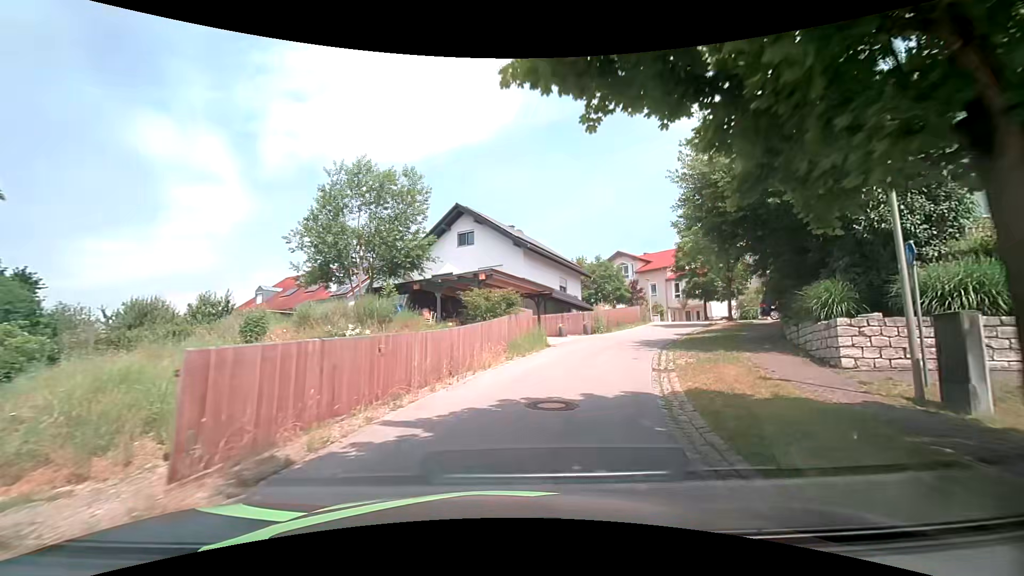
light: Day
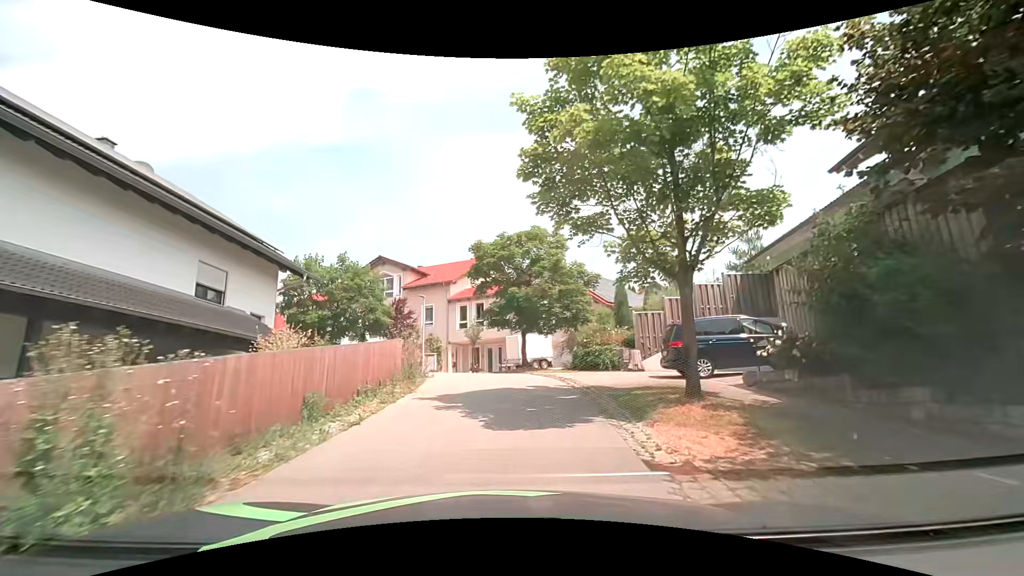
(+5.4, +20.9) m; +28°
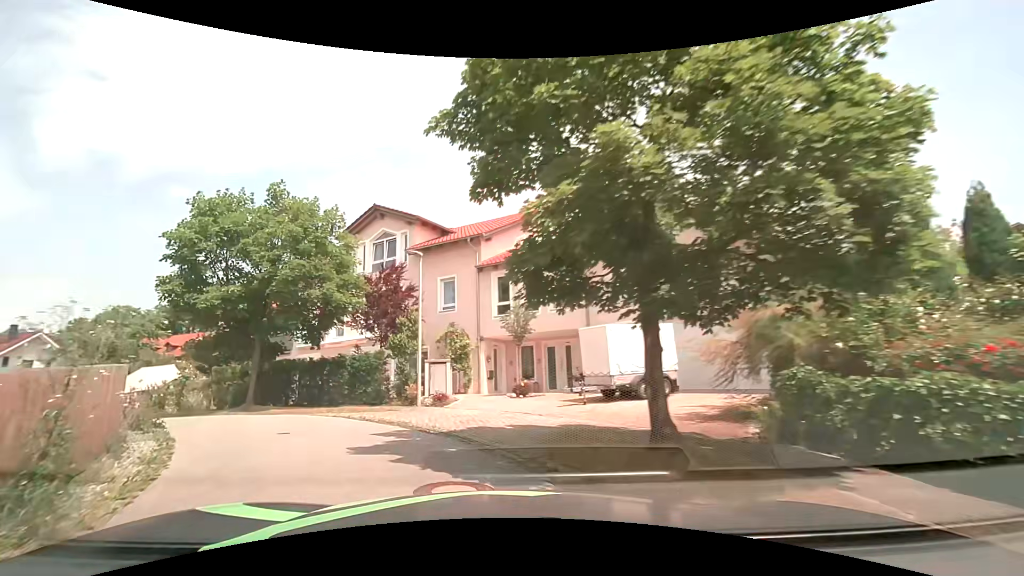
(+0.2, +16.1) m; -6°
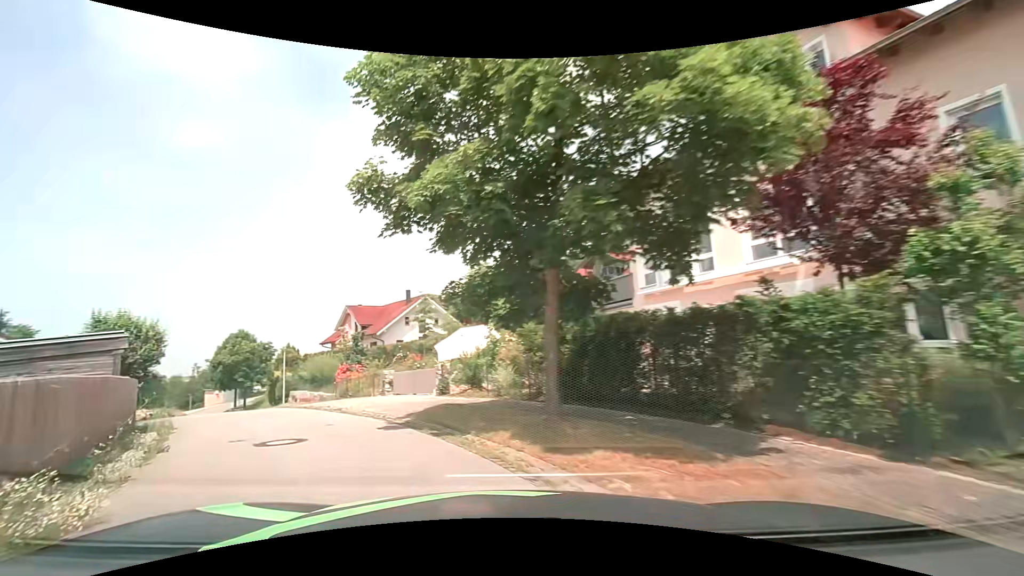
(-3.5, +11.8) m; -37°
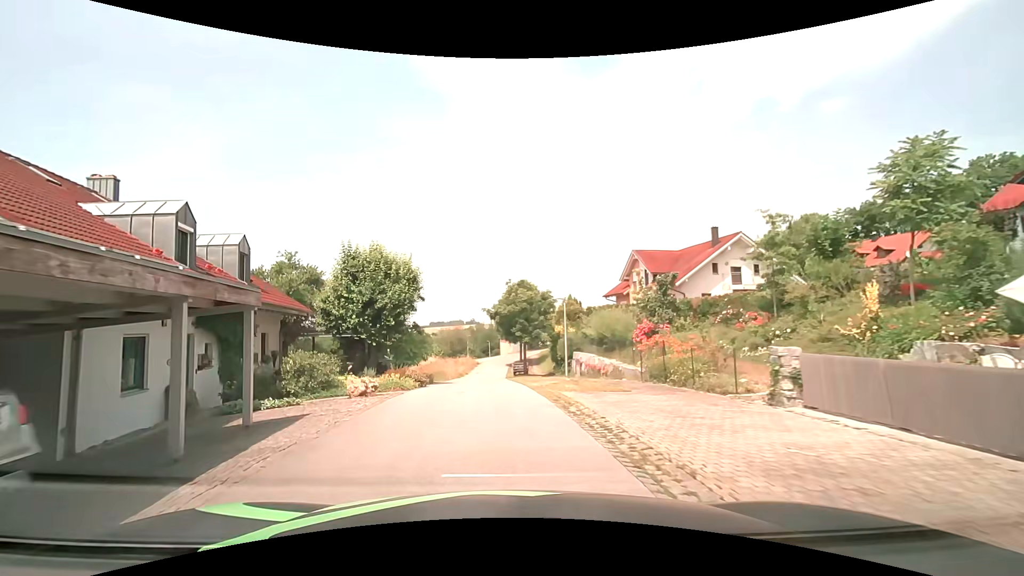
(-4.4, +12.2) m; -34°
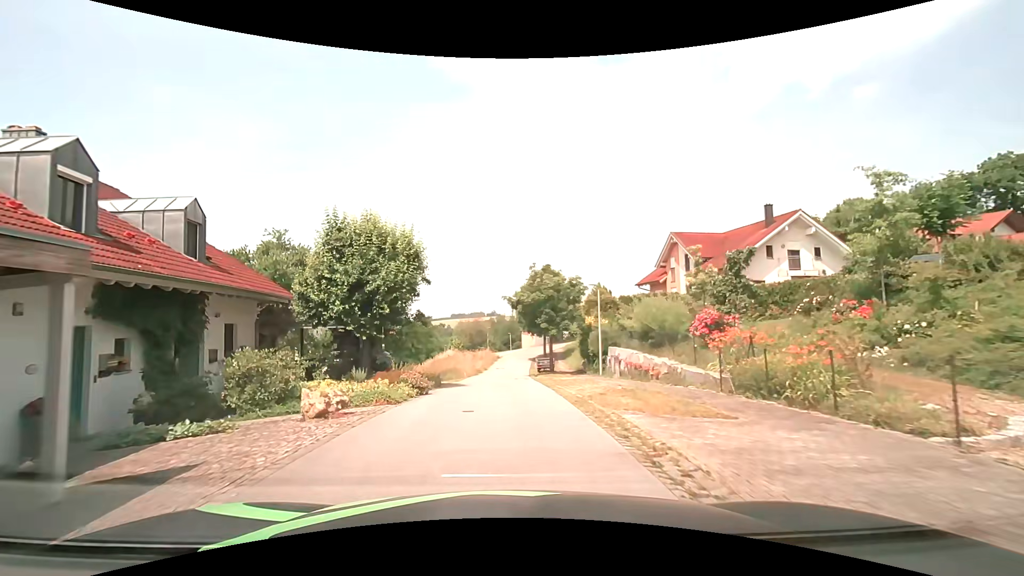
(0.0, +4.7) m; -2°
